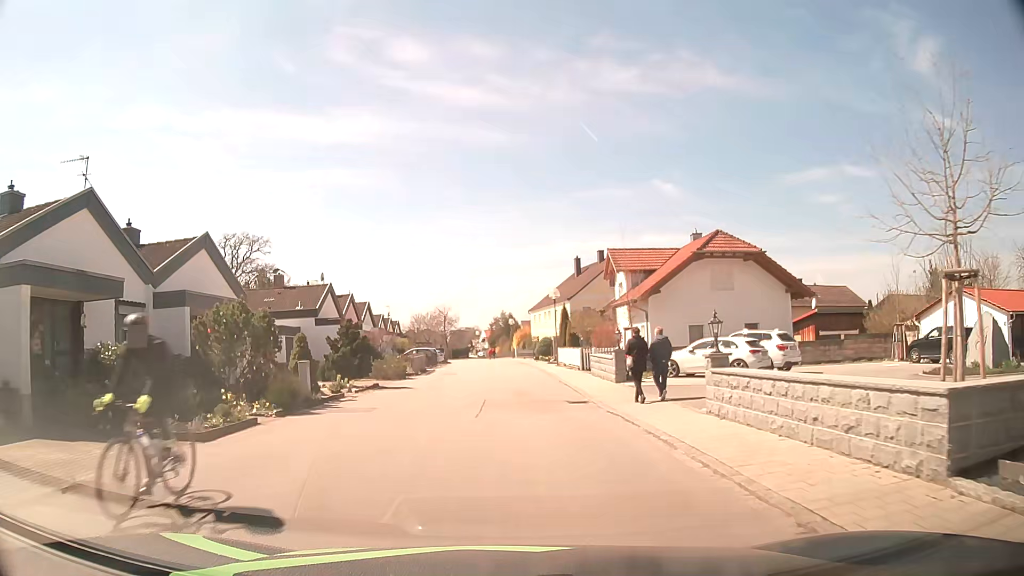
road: residential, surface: asphalt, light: Day
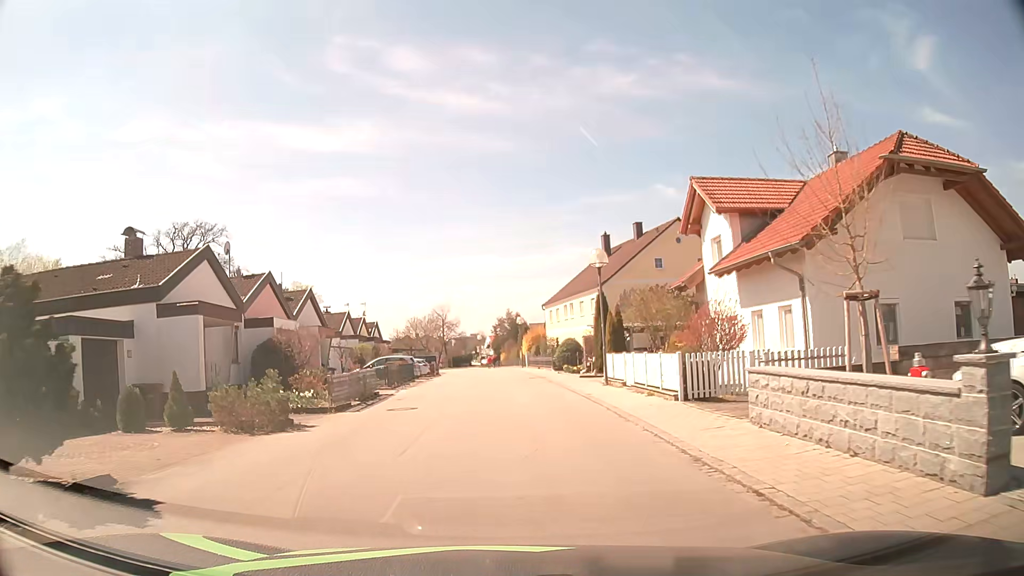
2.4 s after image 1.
(+0.1, +17.9) m; 0°
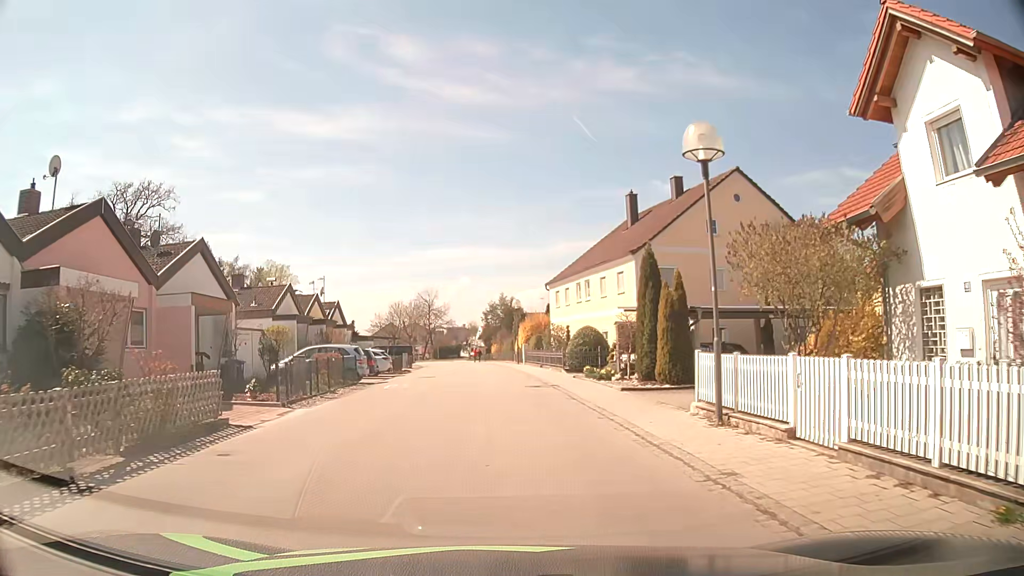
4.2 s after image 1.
(+0.2, +13.4) m; +1°
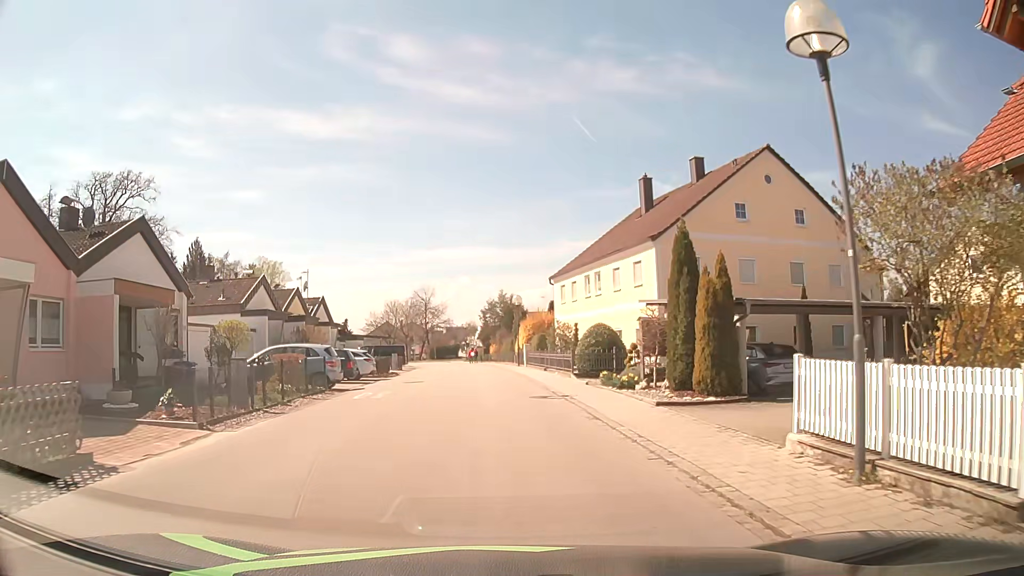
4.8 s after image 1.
(0.0, +4.5) m; 0°
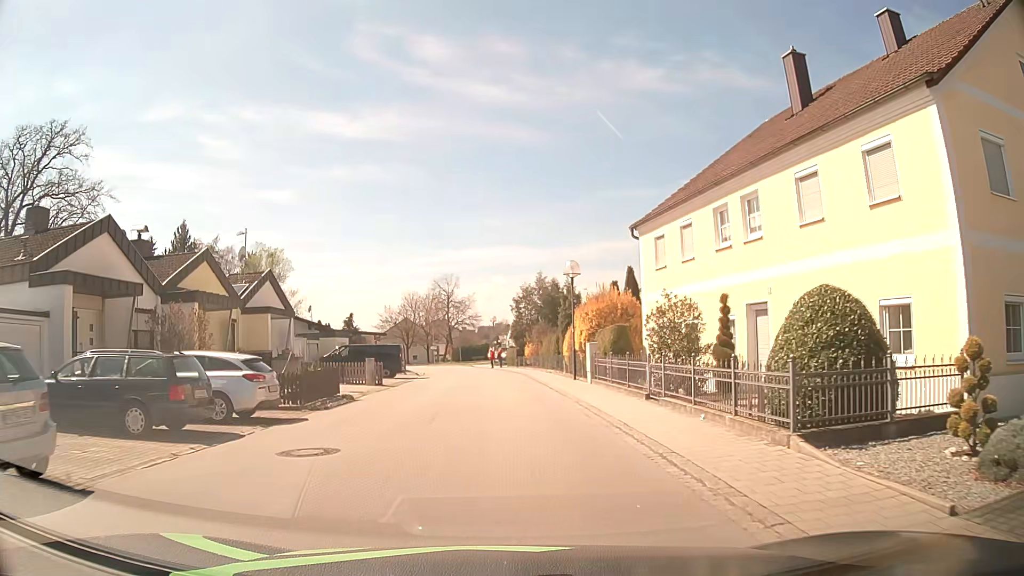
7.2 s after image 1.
(-0.5, +17.8) m; -3°
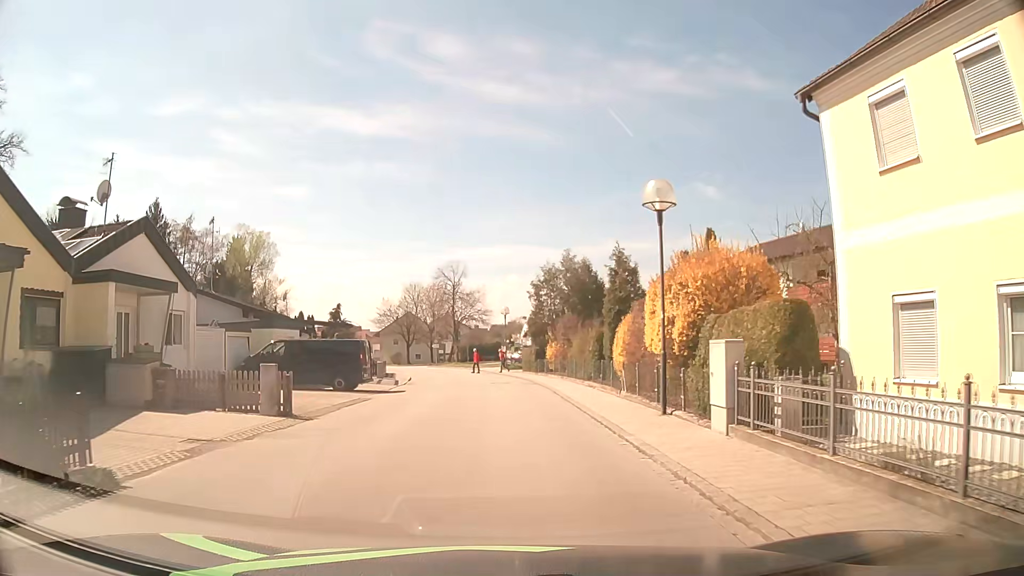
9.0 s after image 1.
(-0.2, +13.4) m; -2°
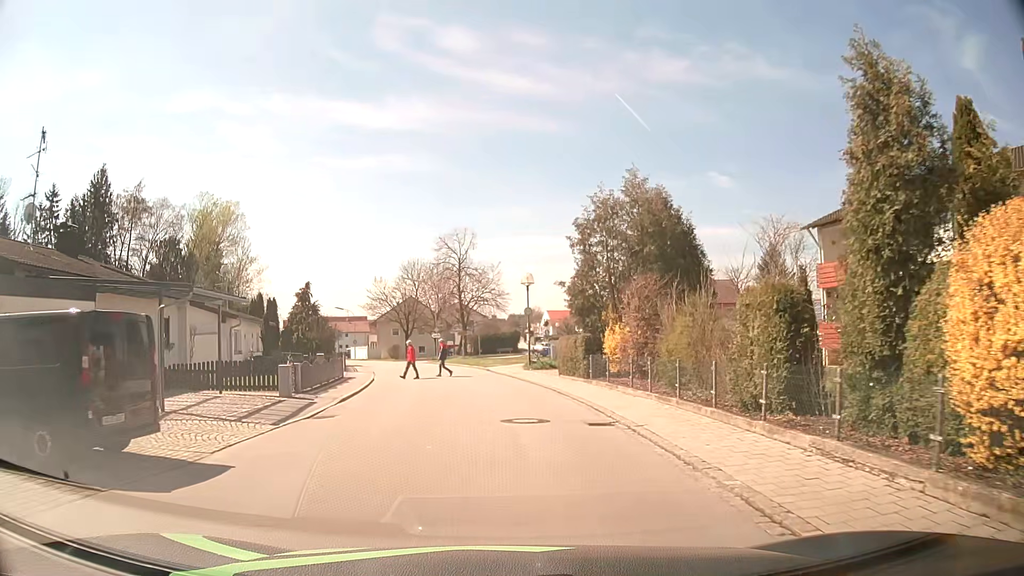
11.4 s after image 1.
(-0.1, +18.1) m; -1°
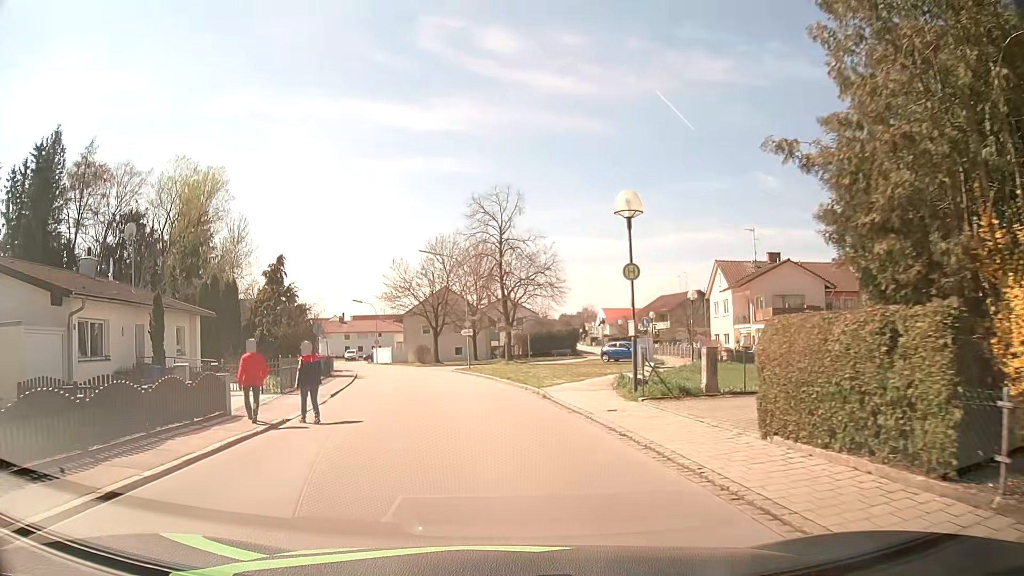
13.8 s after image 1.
(-0.5, +18.2) m; -4°
(0, +10) (-1, +20) (-3, +30) (-5, +40) (-7, +49) (-10, +59) (-13, +68) (-17, +78) (-21, +87) (-25, +96) m
